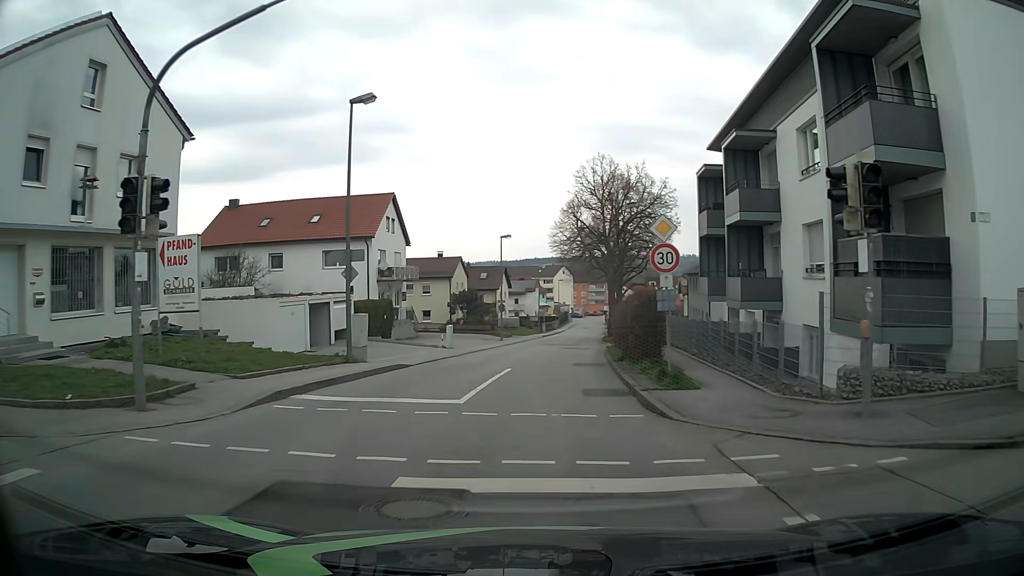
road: unclassified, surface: asphalt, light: Day
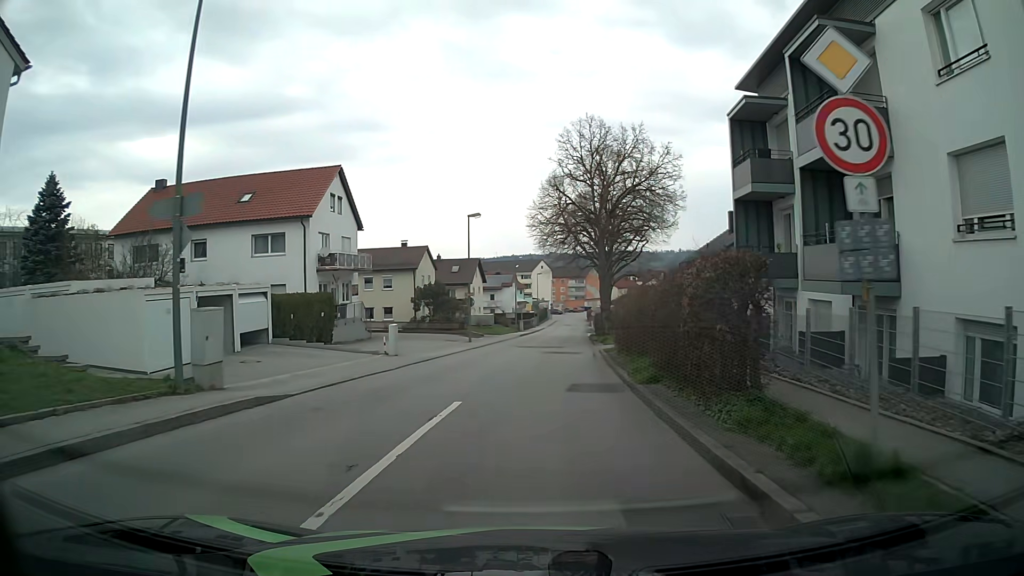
(+0.1, +8.9) m; +2°
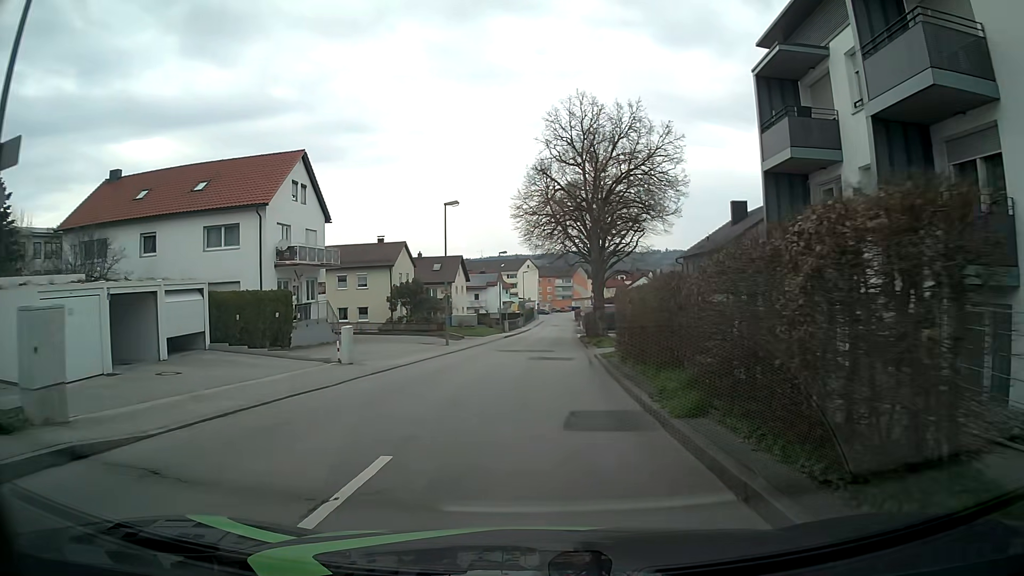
(0.0, +4.5) m; +1°
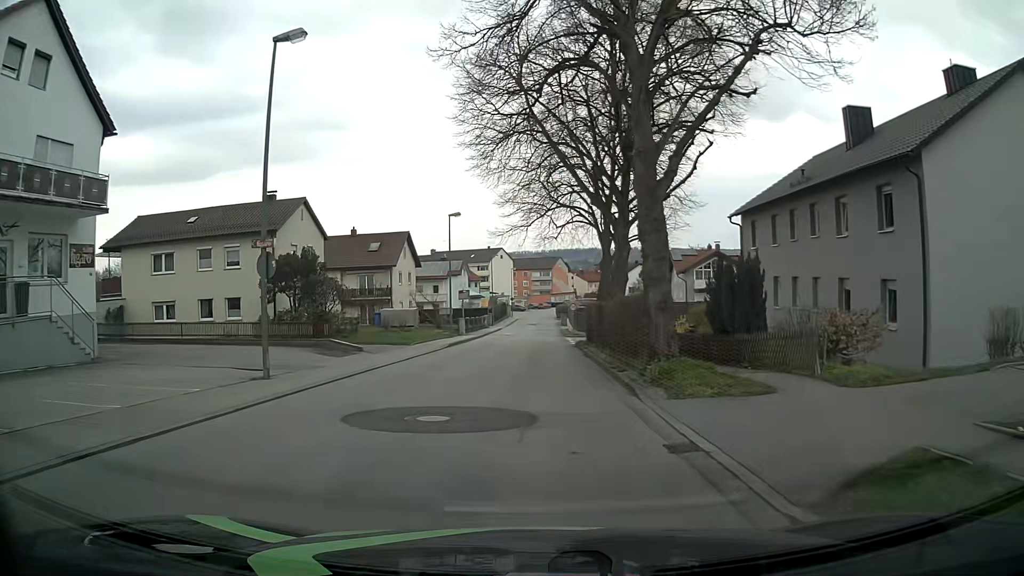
(+0.4, +22.6) m; +2°
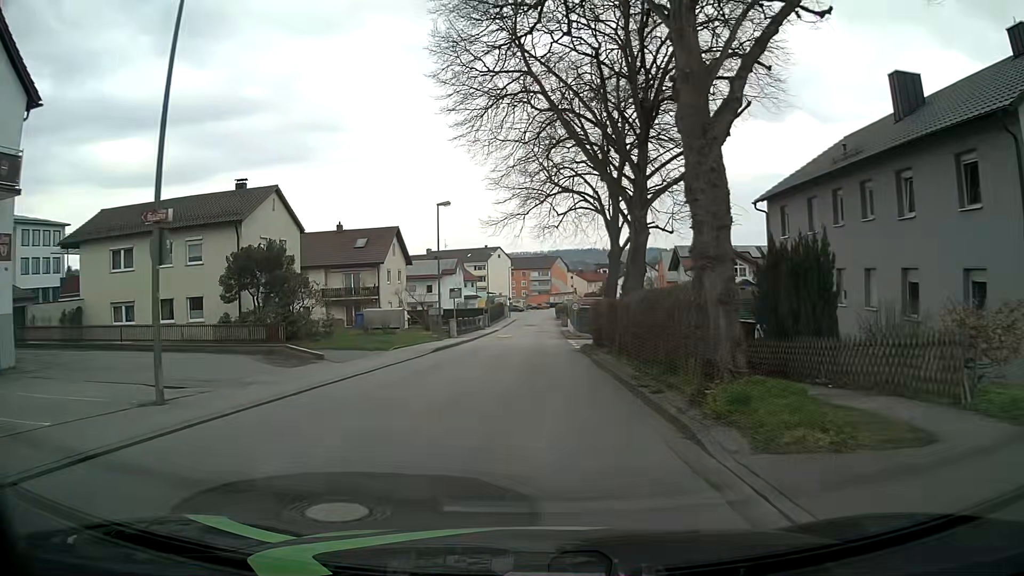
(0.0, +4.5) m; 0°
